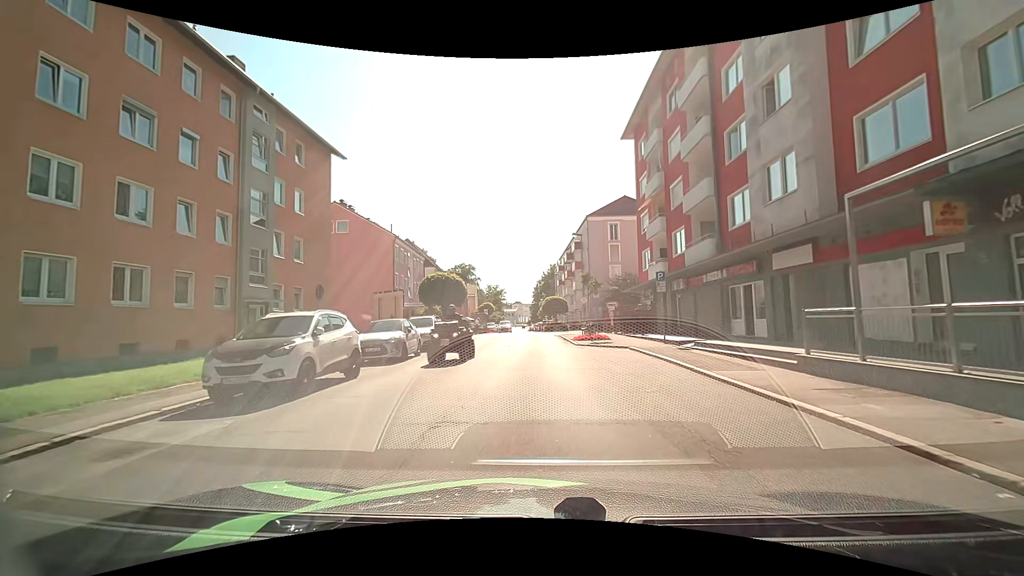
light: Day
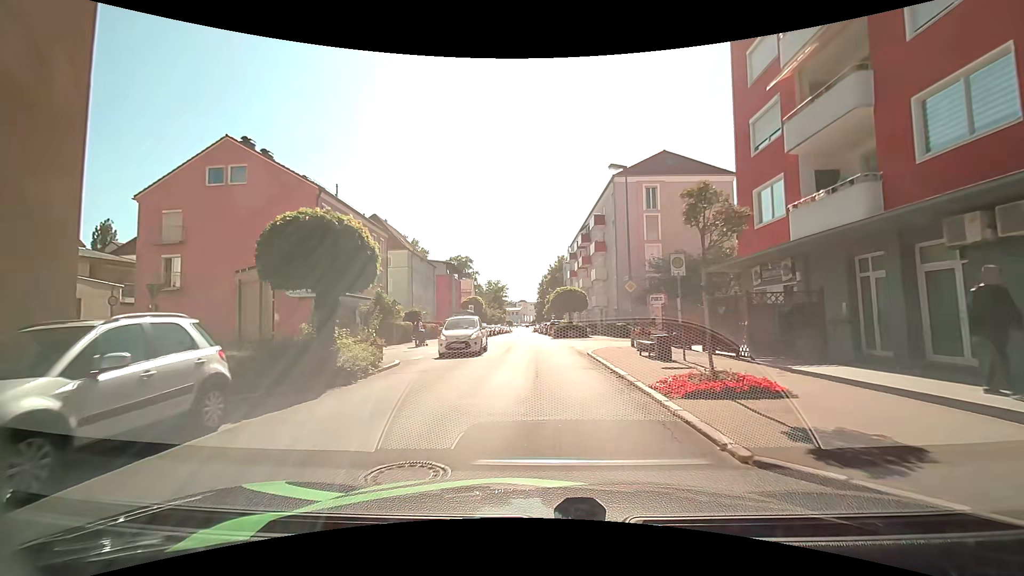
(+0.6, +18.3) m; +2°
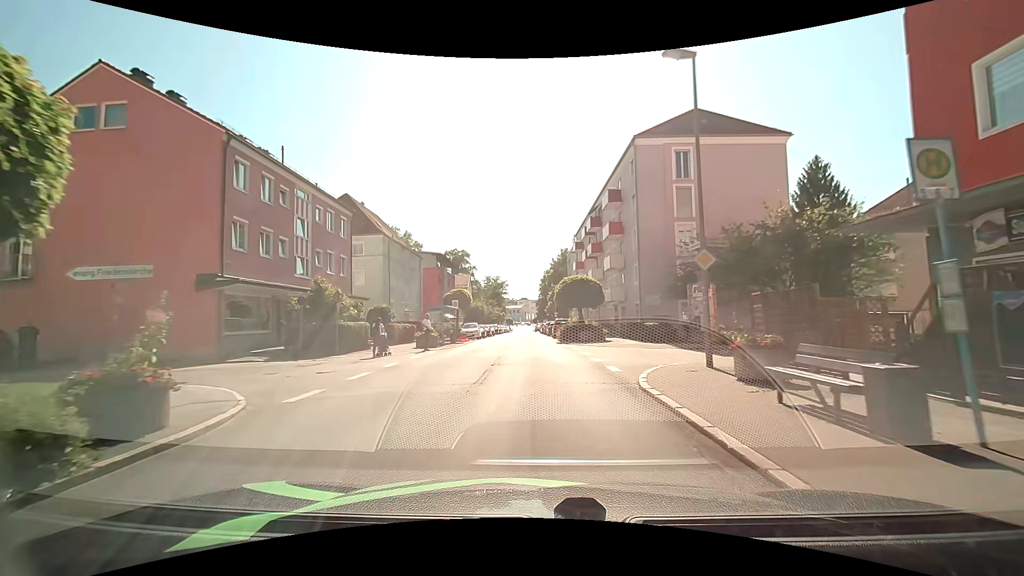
(0.0, +9.4) m; -1°
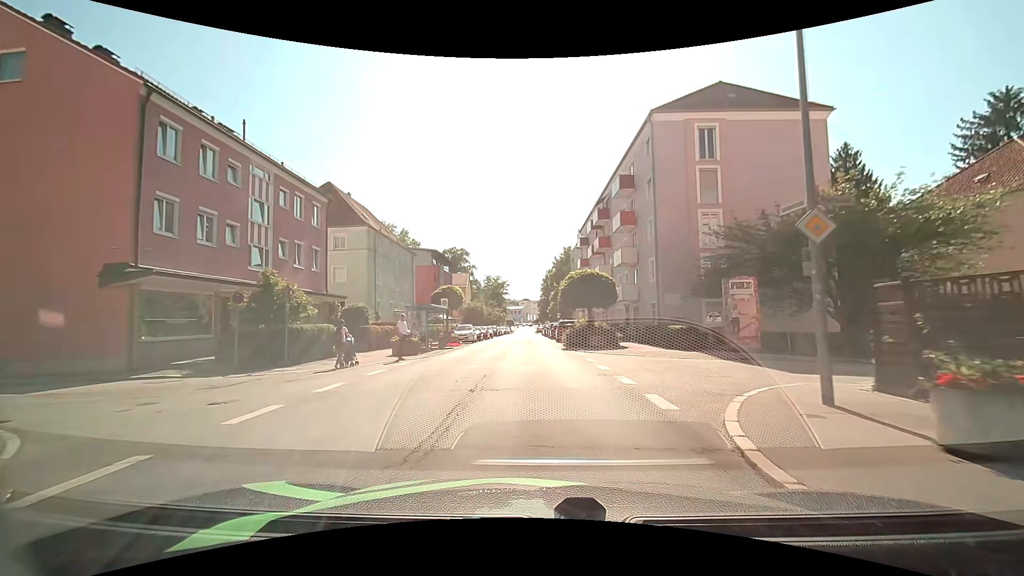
(0.0, +4.8) m; +1°
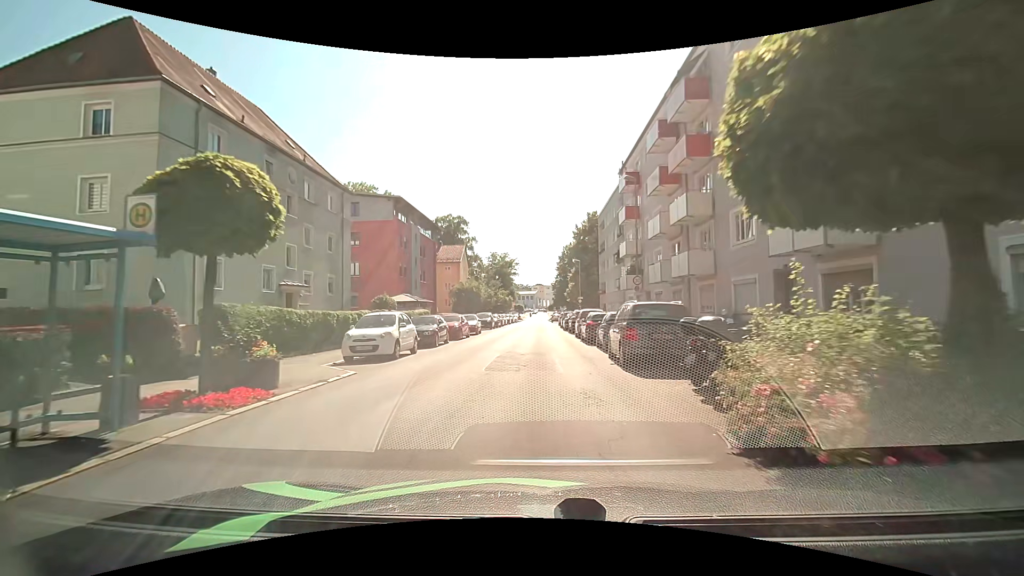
(-0.8, +24.4) m; -3°
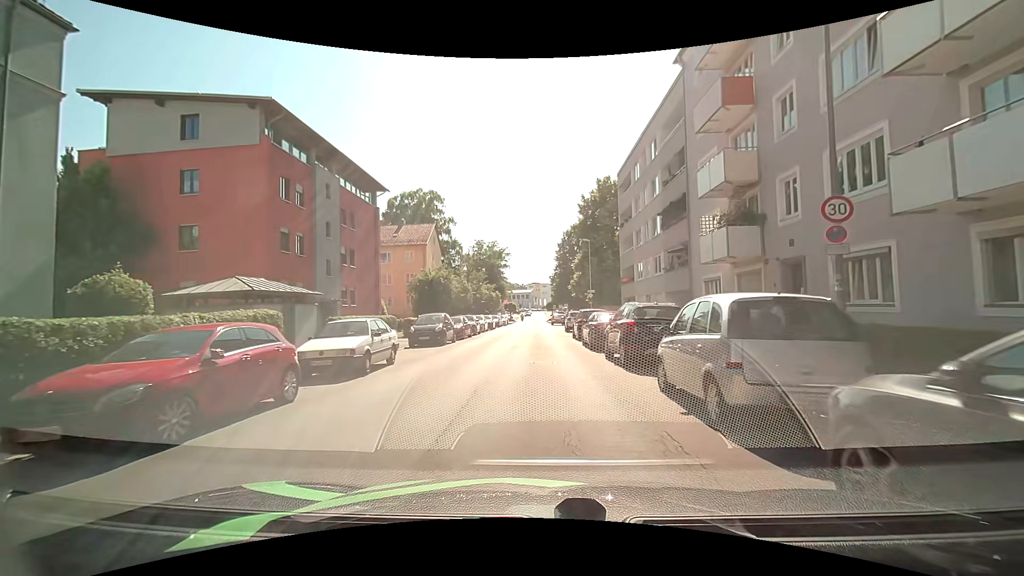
(+0.1, +21.6) m; 0°
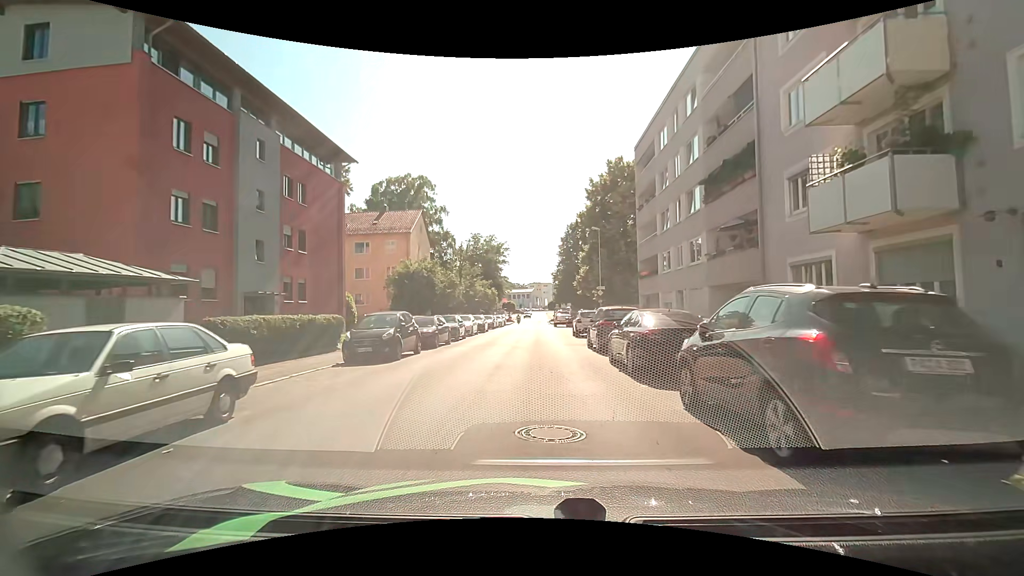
(+0.1, +8.2) m; 0°
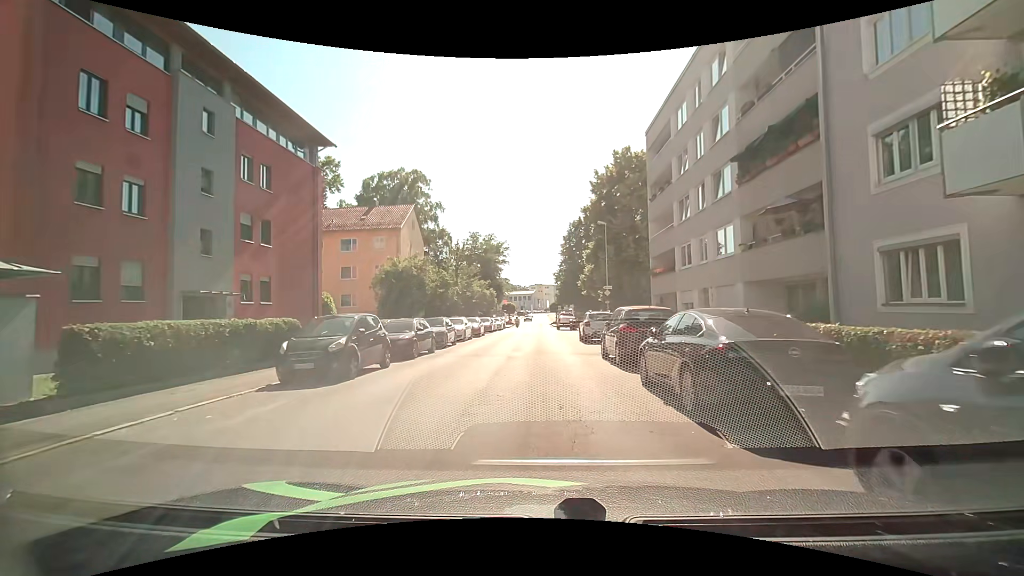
(0.0, +4.1) m; 0°
(0, +10) (0, +20) (0, +30) (0, +40) (0, +50) (0, +60) (0, +70) (0, +80) (0, +90) (0, +100) m
